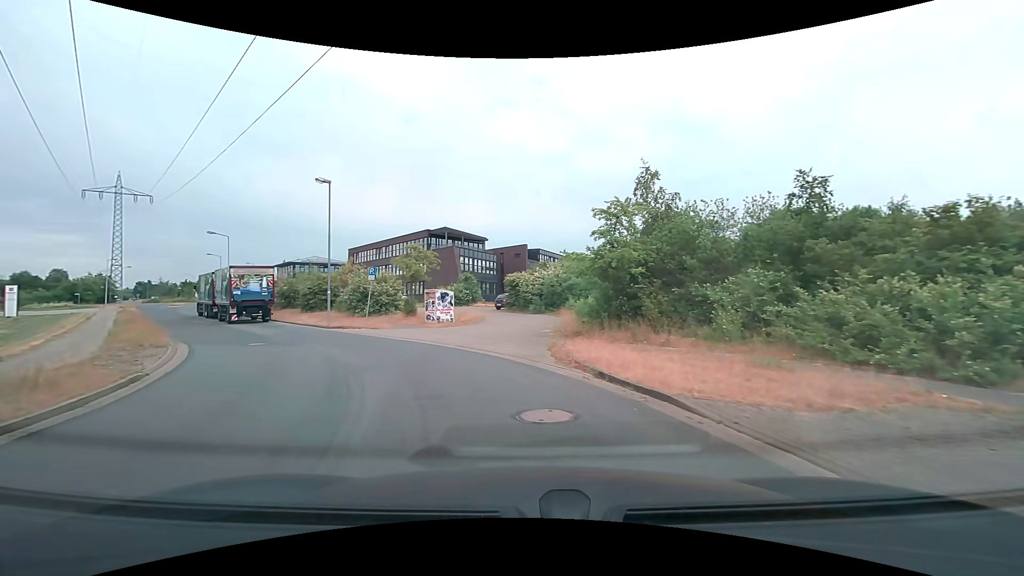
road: residential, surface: asphalt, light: Day
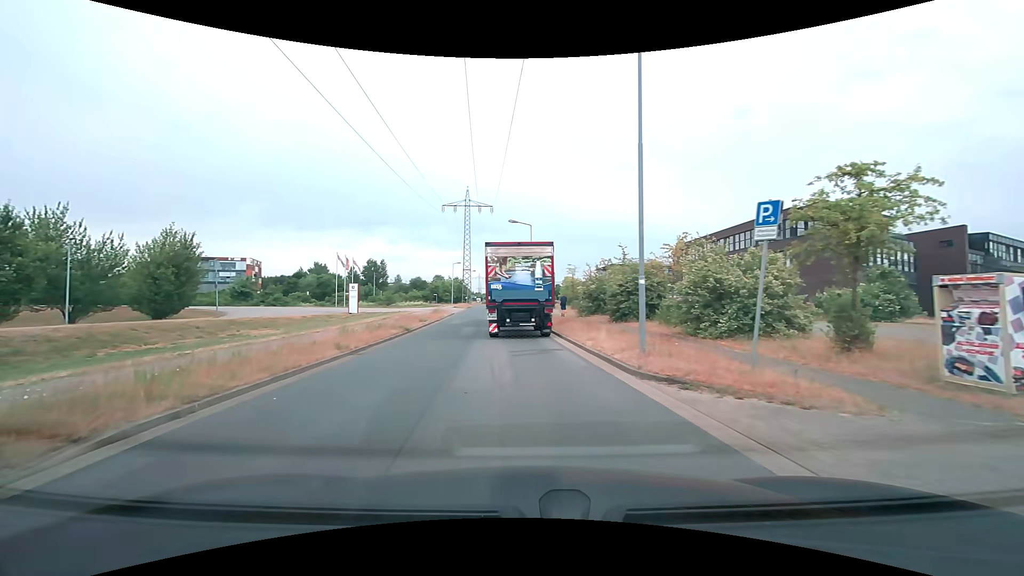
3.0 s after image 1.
(-4.7, +16.3) m; -35°
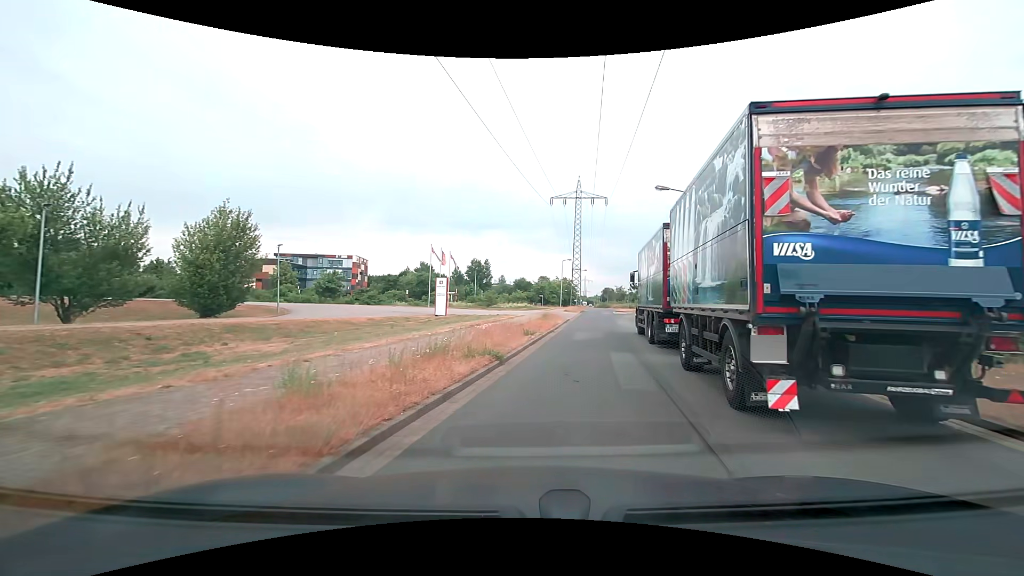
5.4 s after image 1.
(-2.5, +12.9) m; -14°
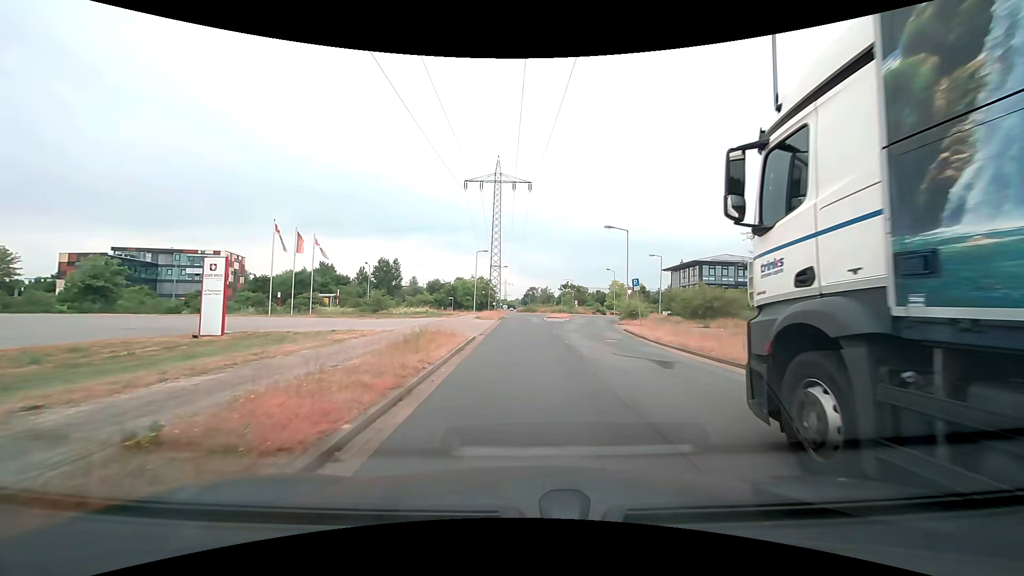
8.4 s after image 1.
(+2.2, +19.2) m; +9°
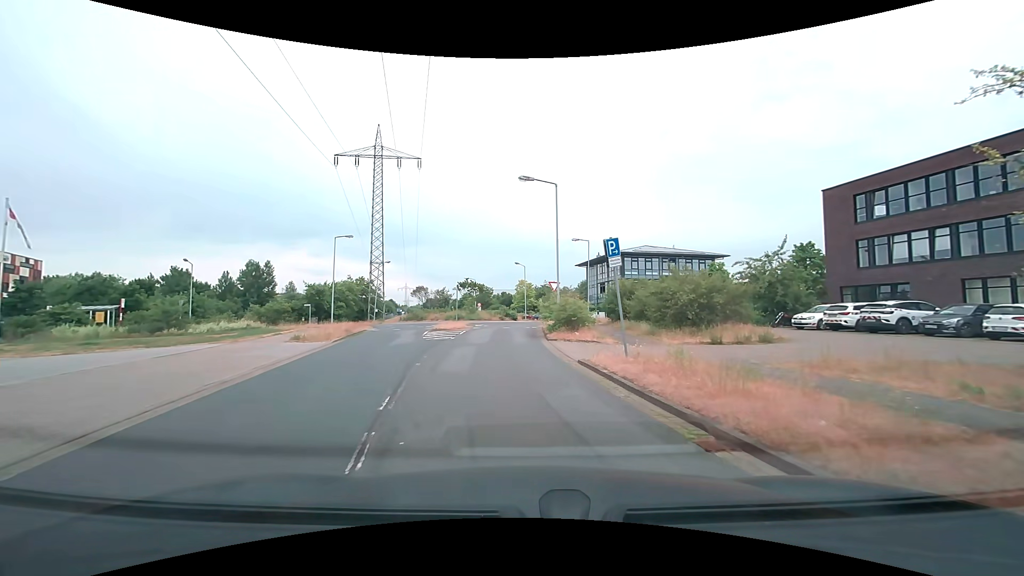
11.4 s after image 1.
(+1.7, +17.6) m; +12°
